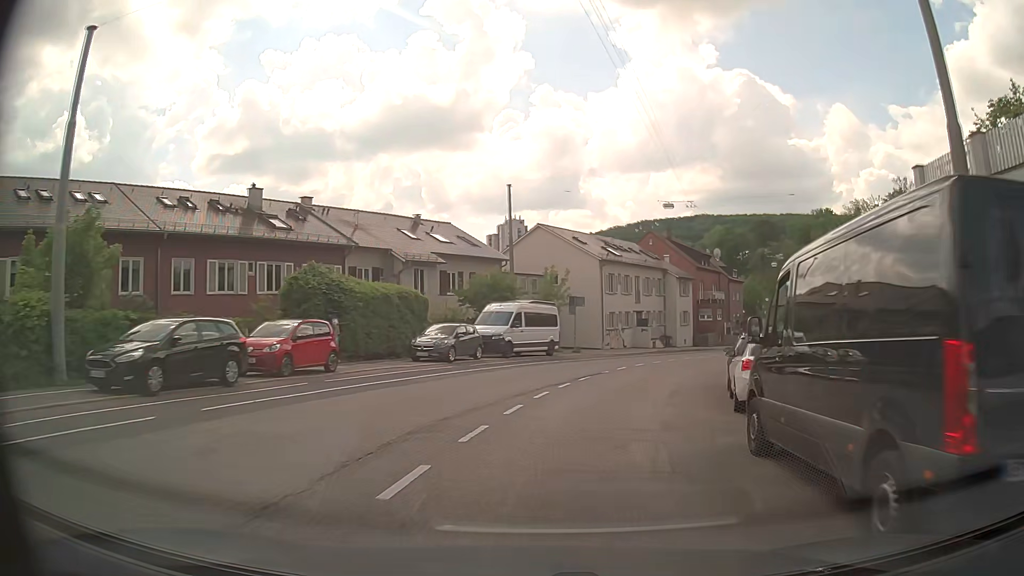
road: secondary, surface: asphalt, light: Day
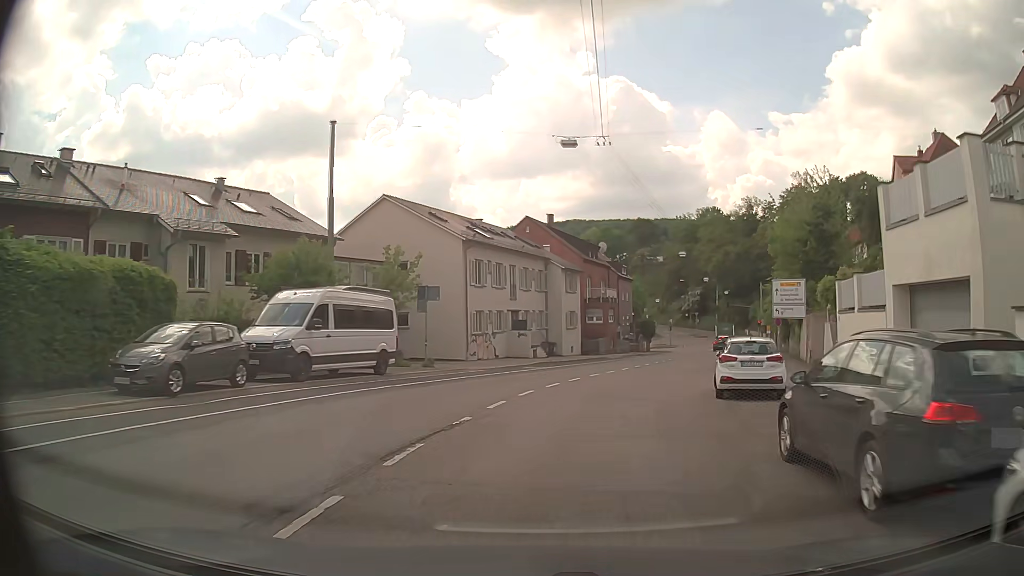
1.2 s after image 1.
(+1.2, +12.7) m; +11°
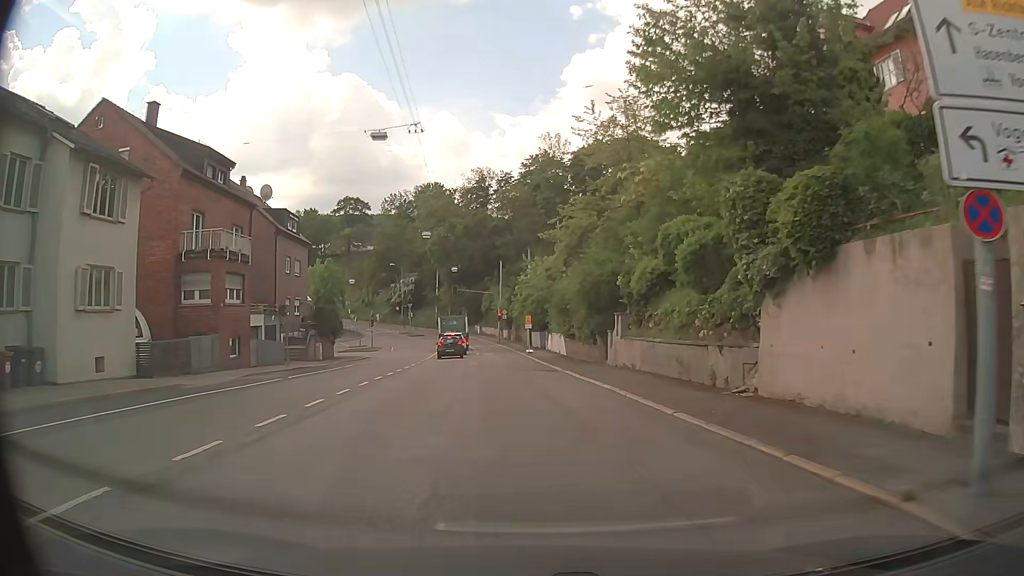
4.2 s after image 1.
(+7.2, +31.0) m; +25°
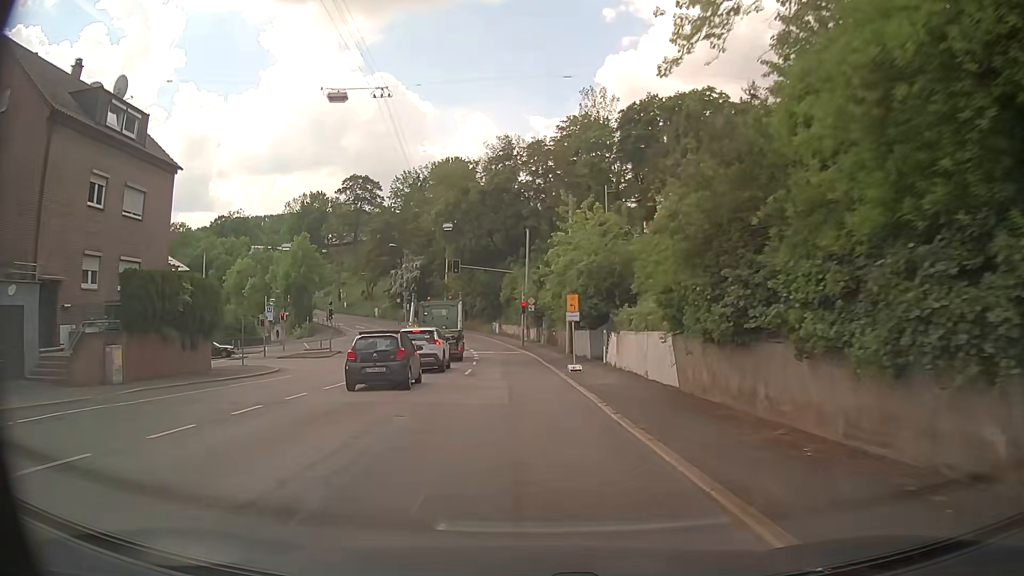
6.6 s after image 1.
(-0.4, +25.8) m; -3°
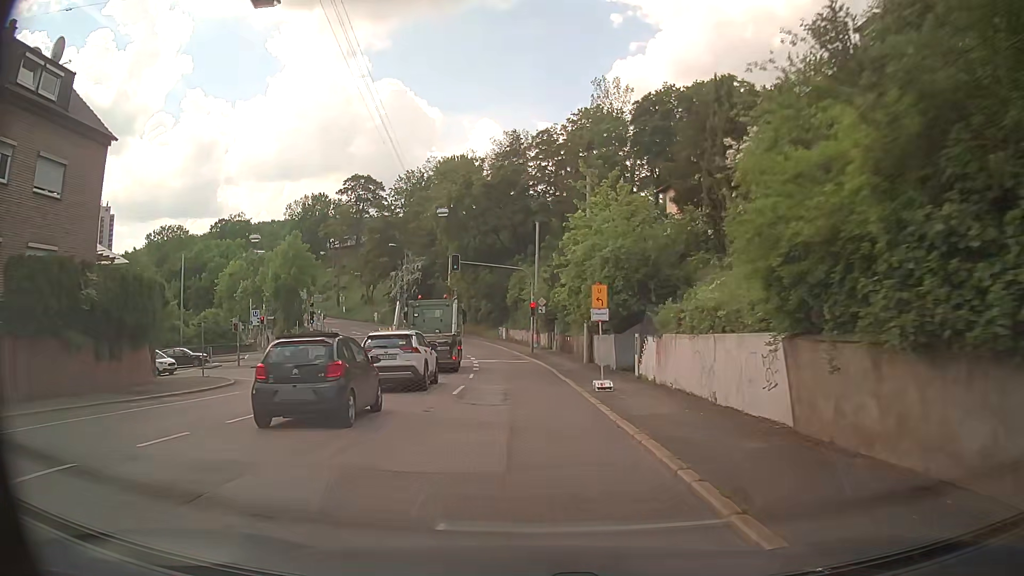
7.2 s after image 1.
(0.0, +6.4) m; -1°
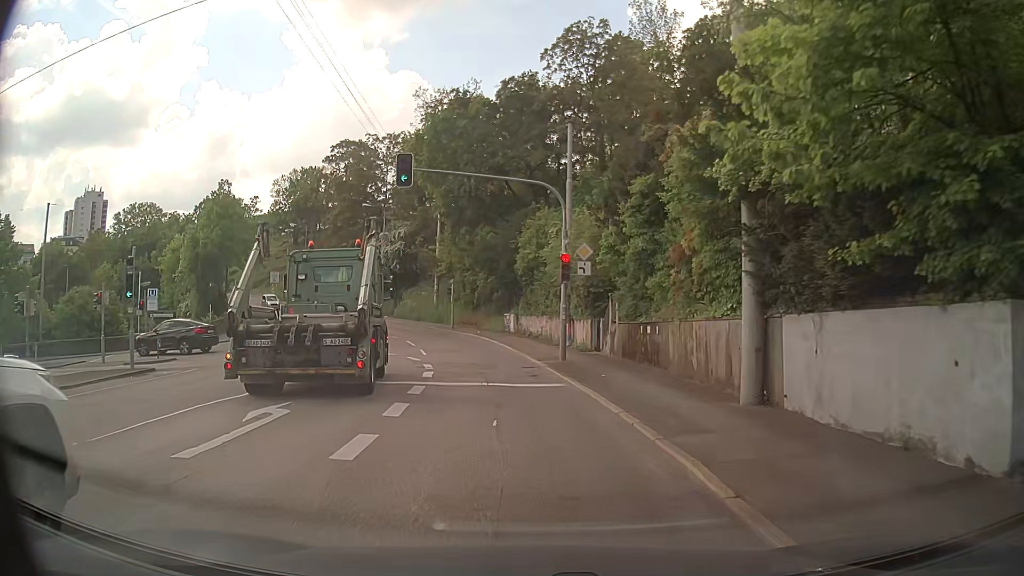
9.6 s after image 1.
(-0.4, +22.3) m; -2°
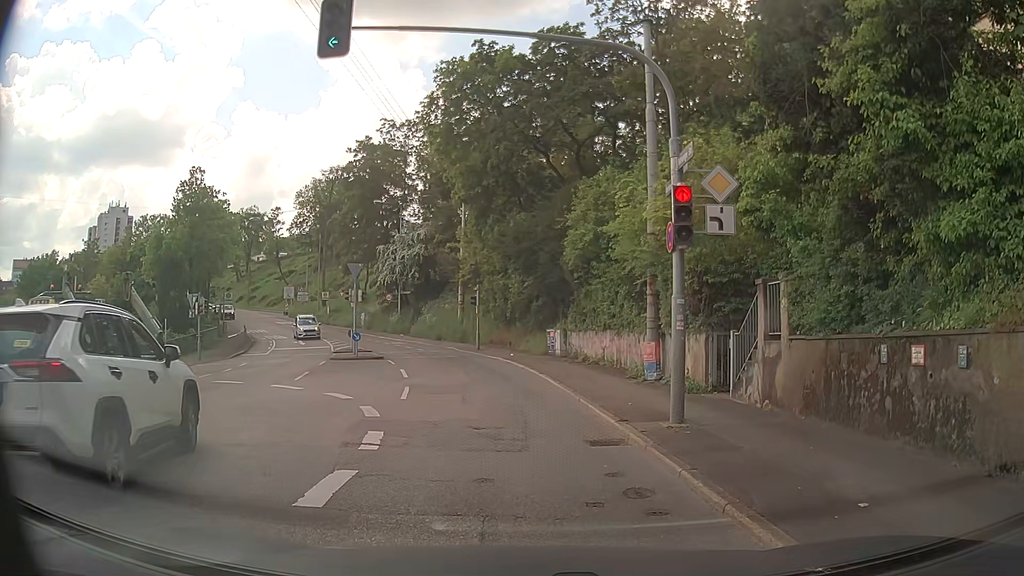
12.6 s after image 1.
(-0.3, +10.6) m; -2°
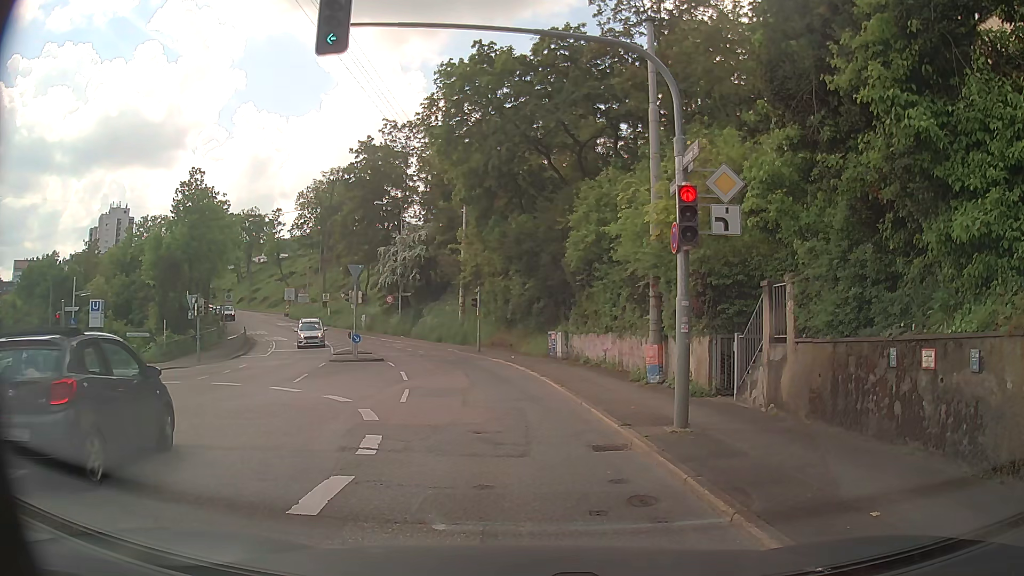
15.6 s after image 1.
(0.0, +0.3) m; 0°
